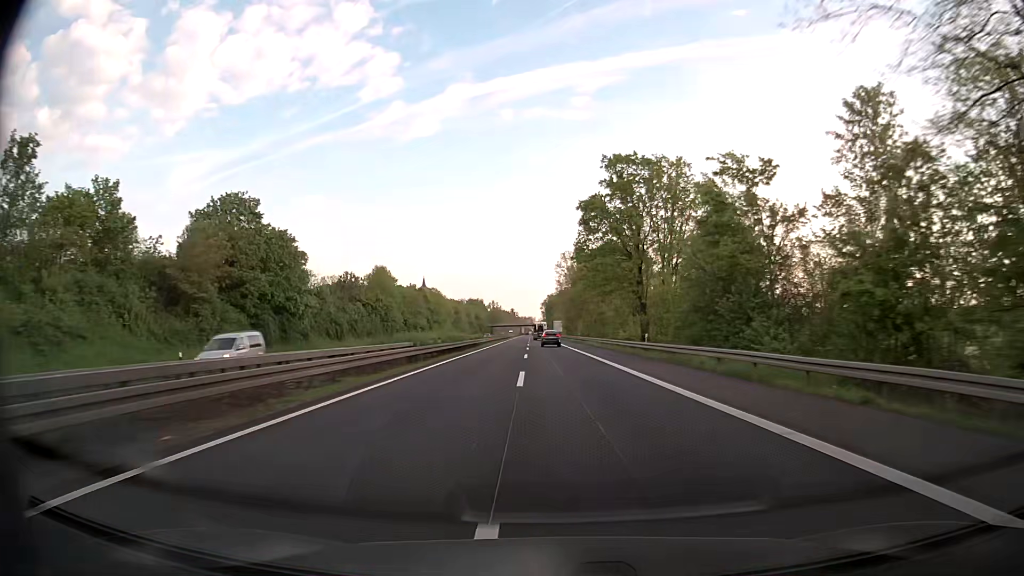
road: trunk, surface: asphalt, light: Day
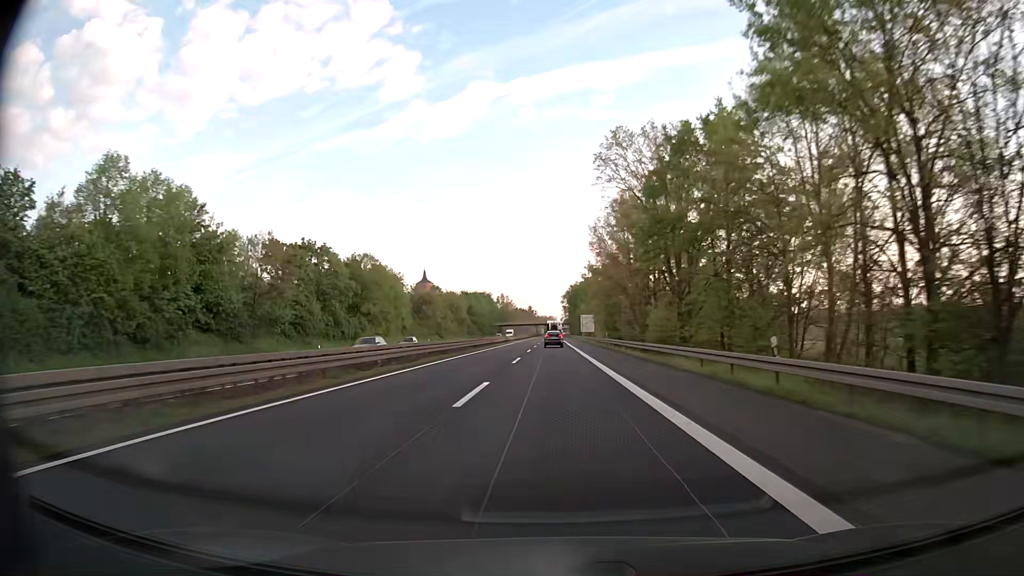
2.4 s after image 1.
(-0.9, +76.5) m; -1°
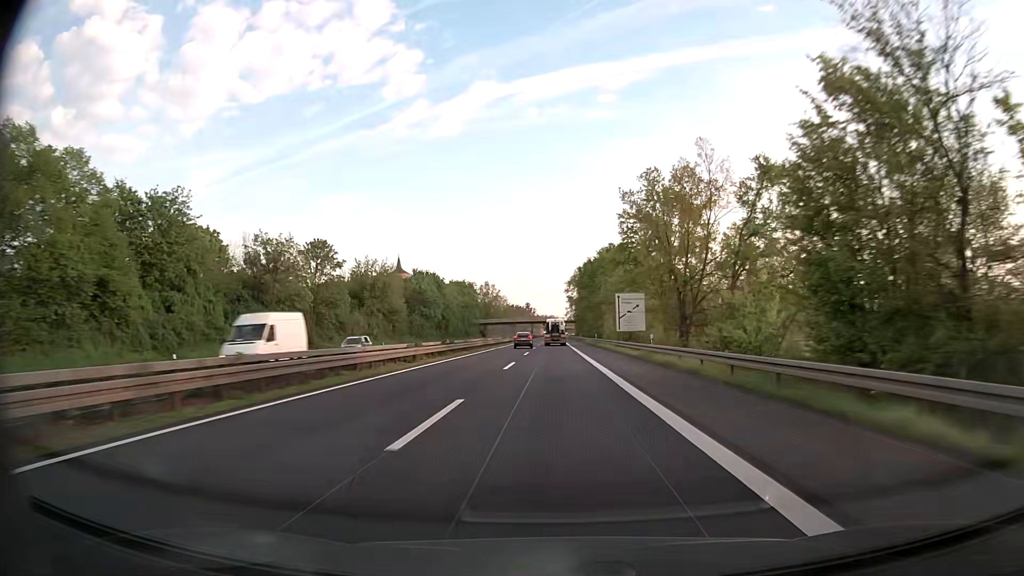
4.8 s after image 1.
(-0.3, +76.5) m; 0°
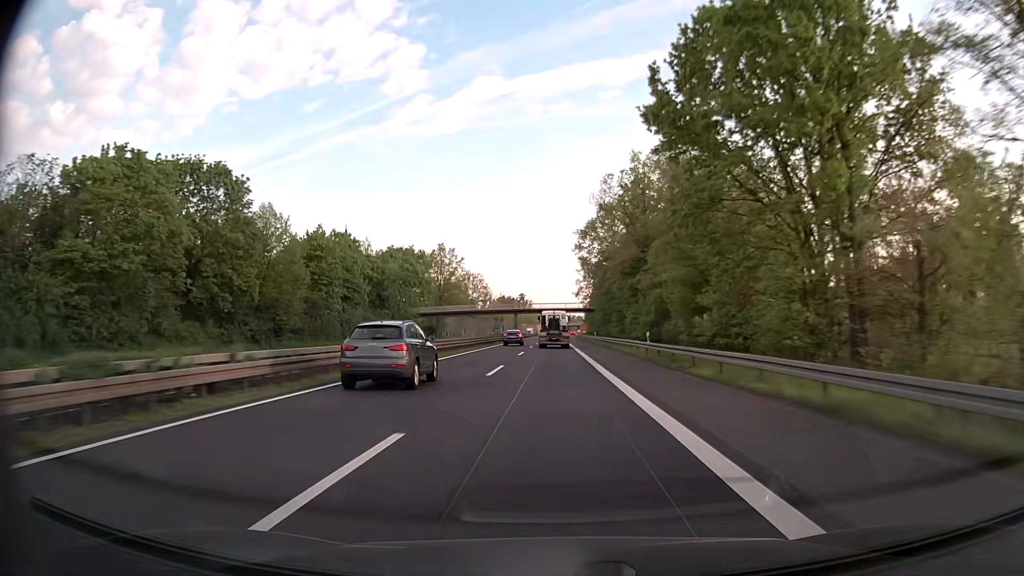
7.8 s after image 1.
(0.0, +94.7) m; 0°
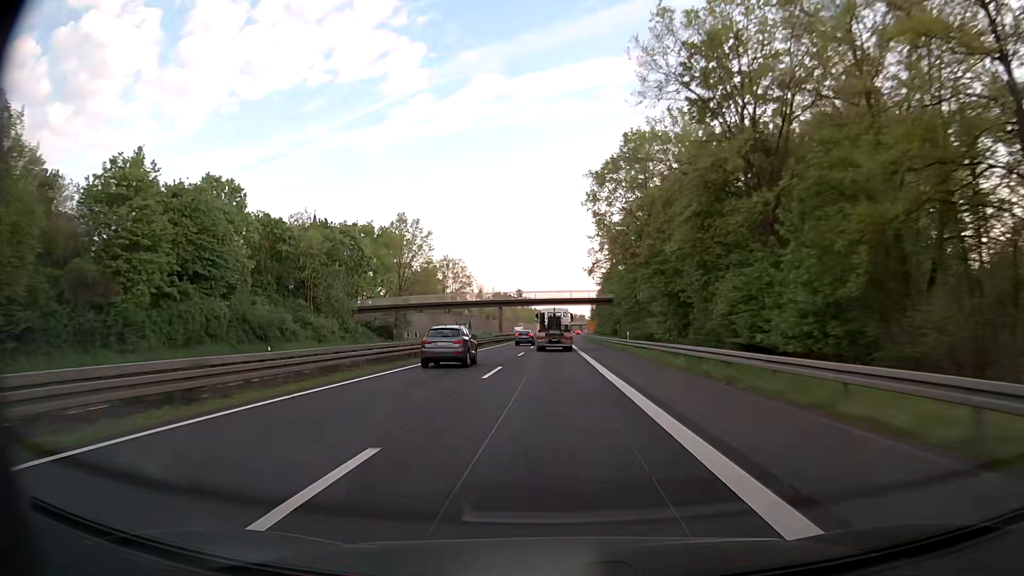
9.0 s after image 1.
(0.0, +37.0) m; 0°
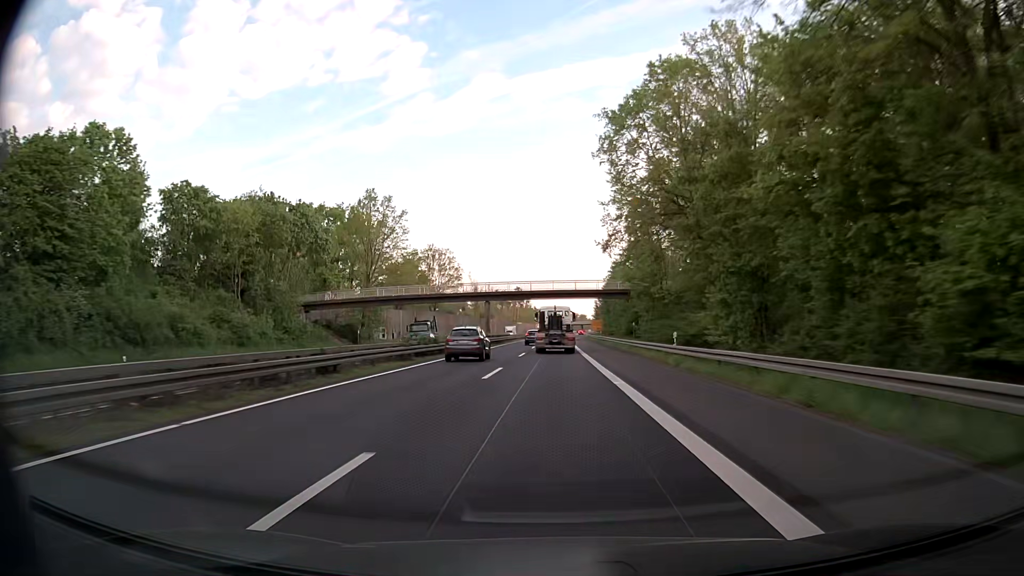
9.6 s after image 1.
(0.0, +18.3) m; 0°
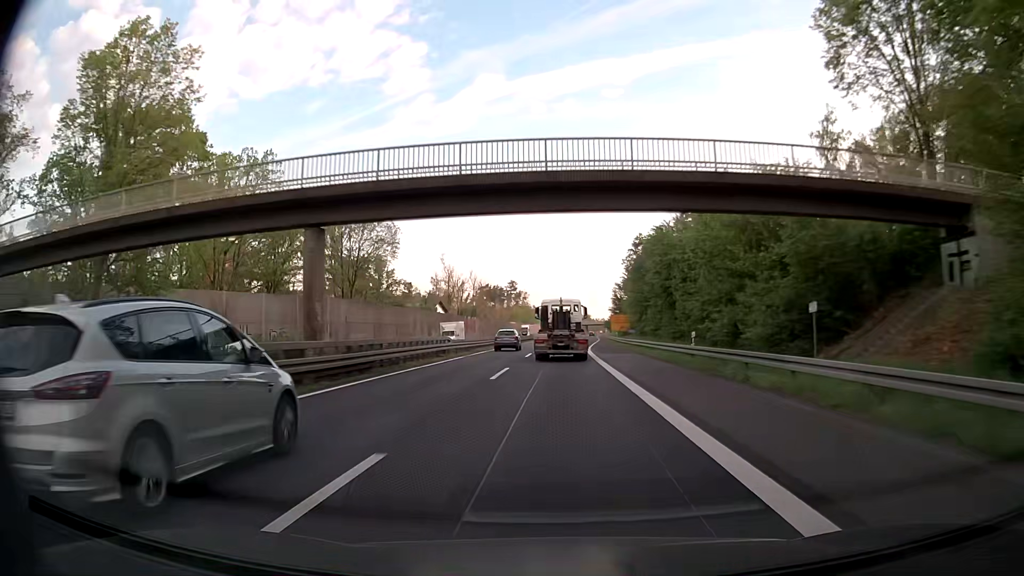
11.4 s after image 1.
(+0.1, +53.9) m; 0°
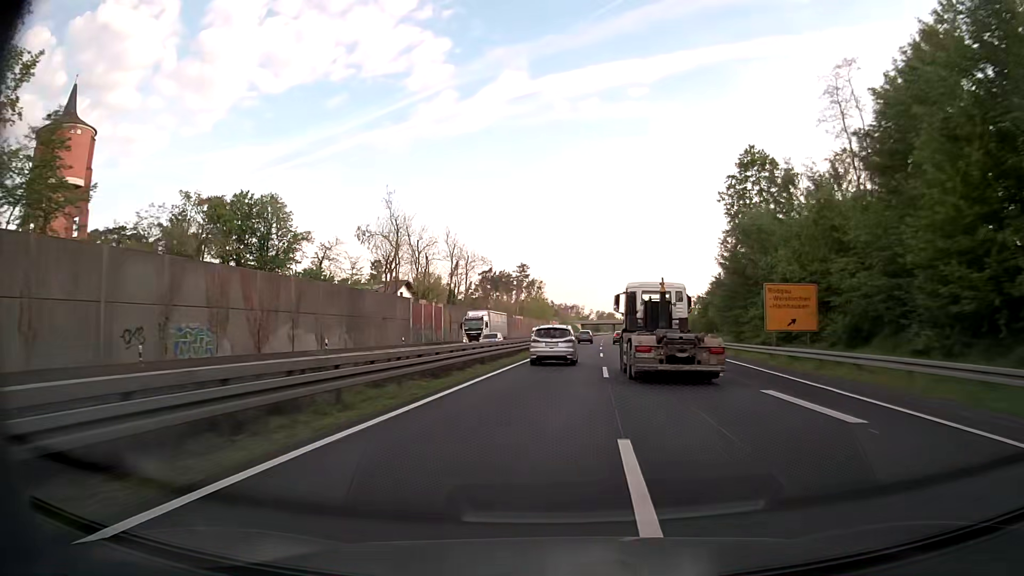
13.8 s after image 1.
(-1.2, +70.7) m; -2°
(0, +10) (0, +20) (0, +30) (+1, +40) (+1, +50) (+2, +60) (+3, +70) (+3, +80) (+4, +90) (+5, +100) m
